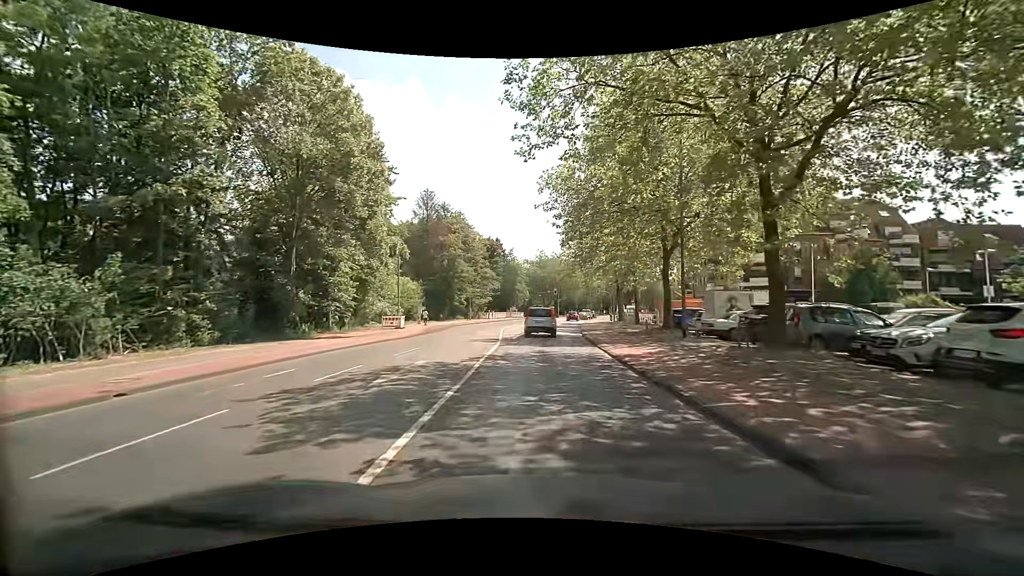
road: secondary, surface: asphalt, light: Day
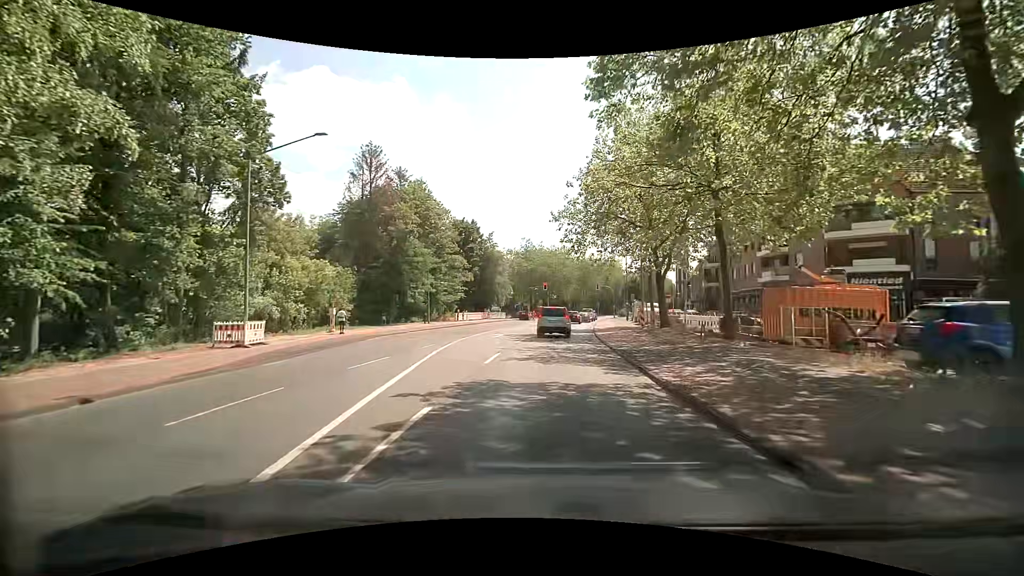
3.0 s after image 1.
(+0.3, +22.3) m; +1°
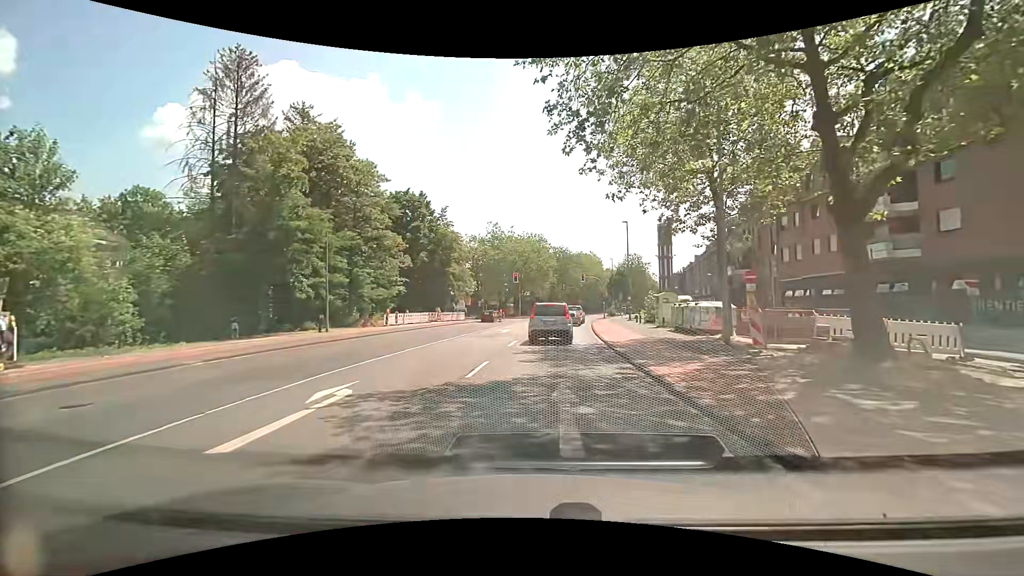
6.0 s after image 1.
(+0.9, +20.9) m; +2°
